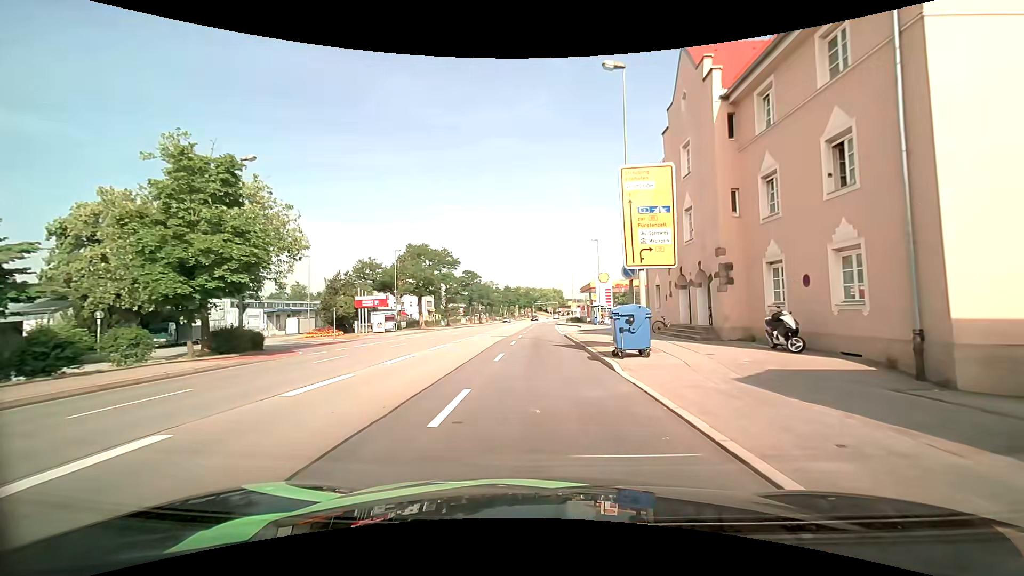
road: primary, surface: asphalt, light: Day
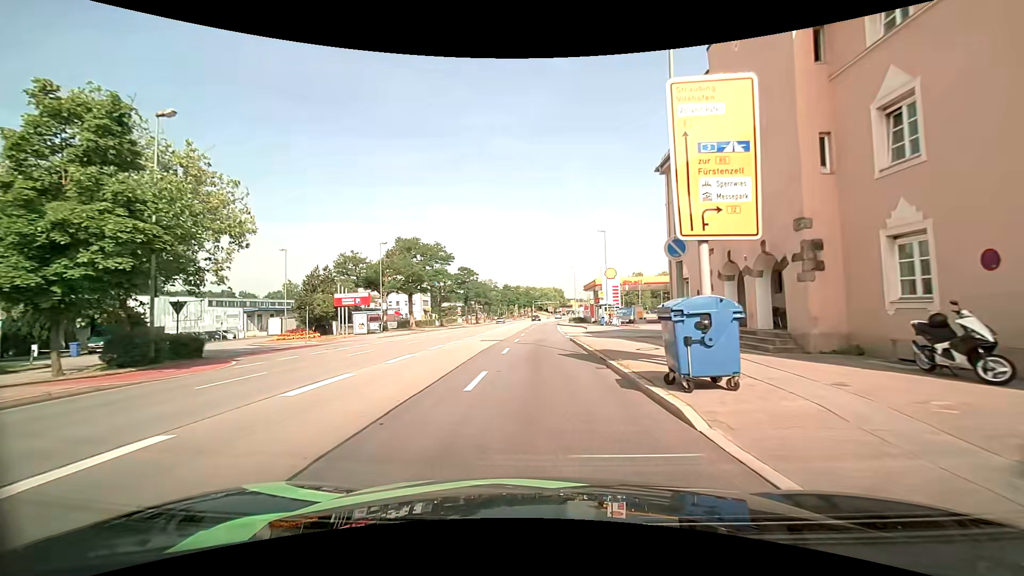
(0.0, +6.0) m; 0°
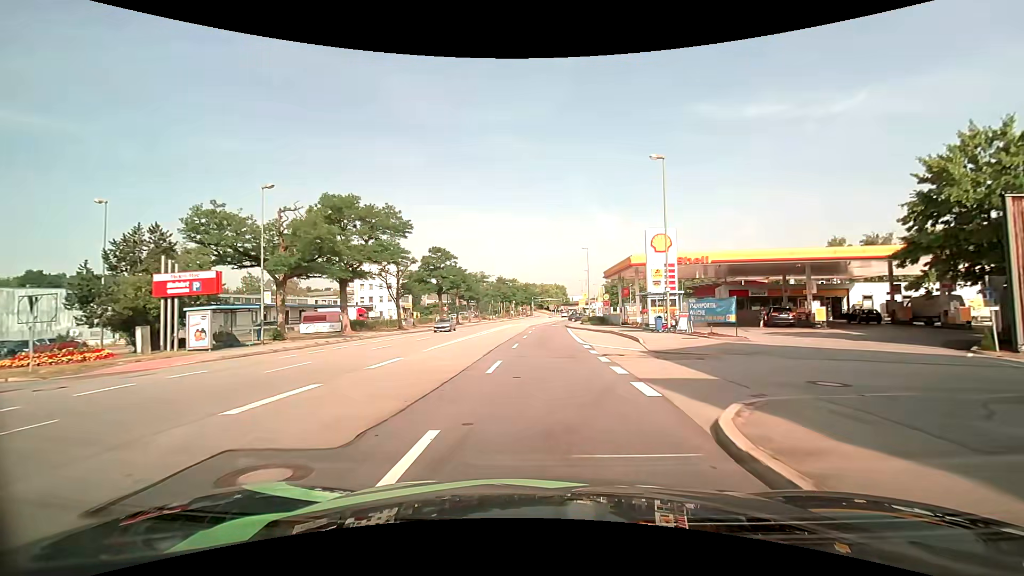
(-0.1, +24.3) m; 0°
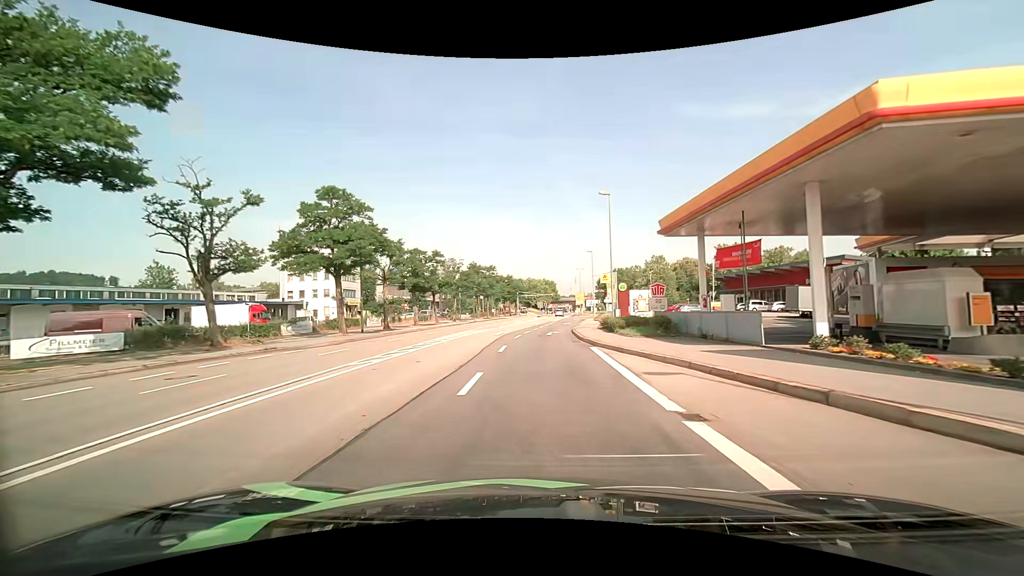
(+0.3, +30.4) m; +1°
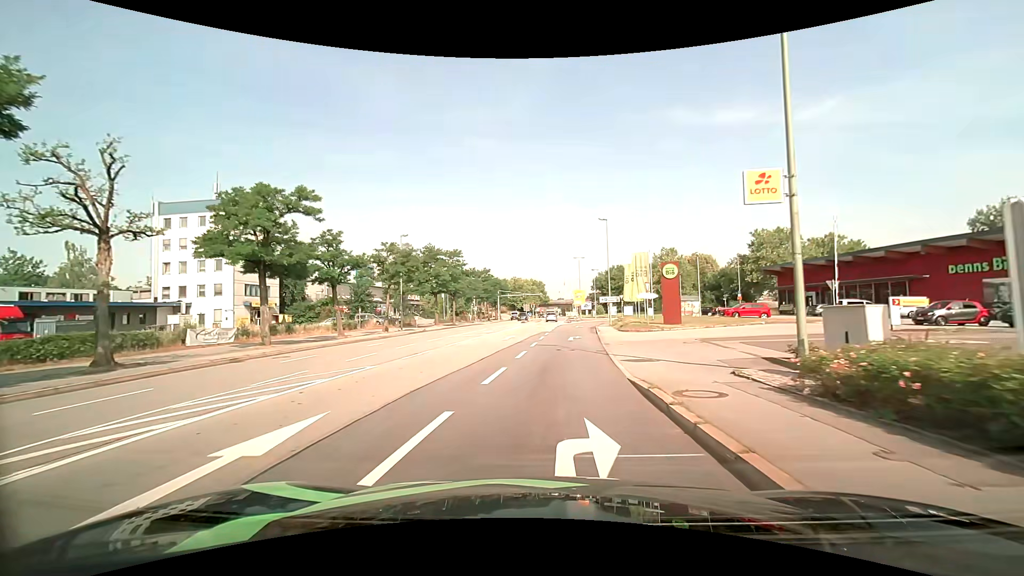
(+0.4, +28.2) m; +1°
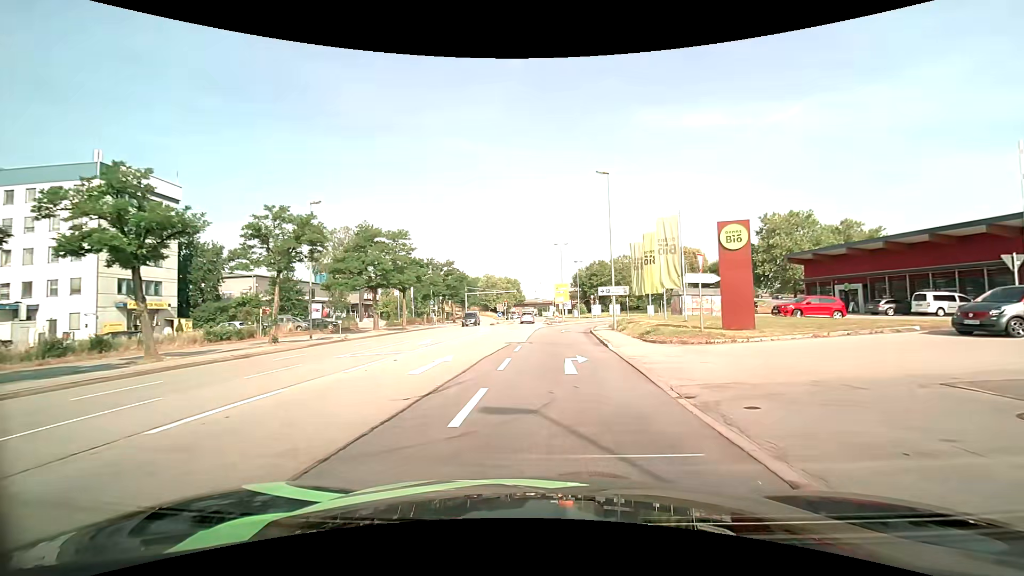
(+0.4, +15.7) m; +3°
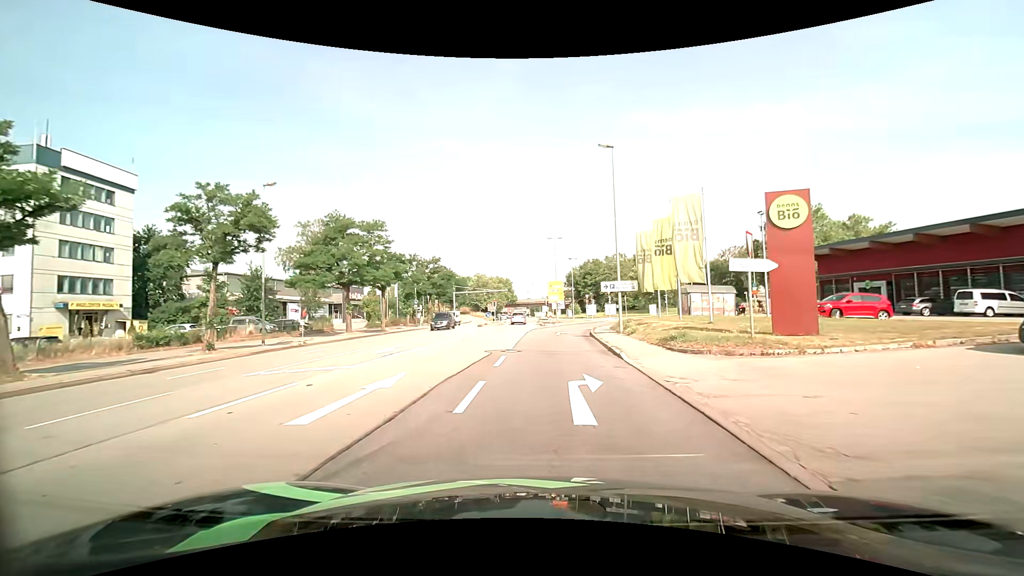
(0.0, +5.2) m; 0°
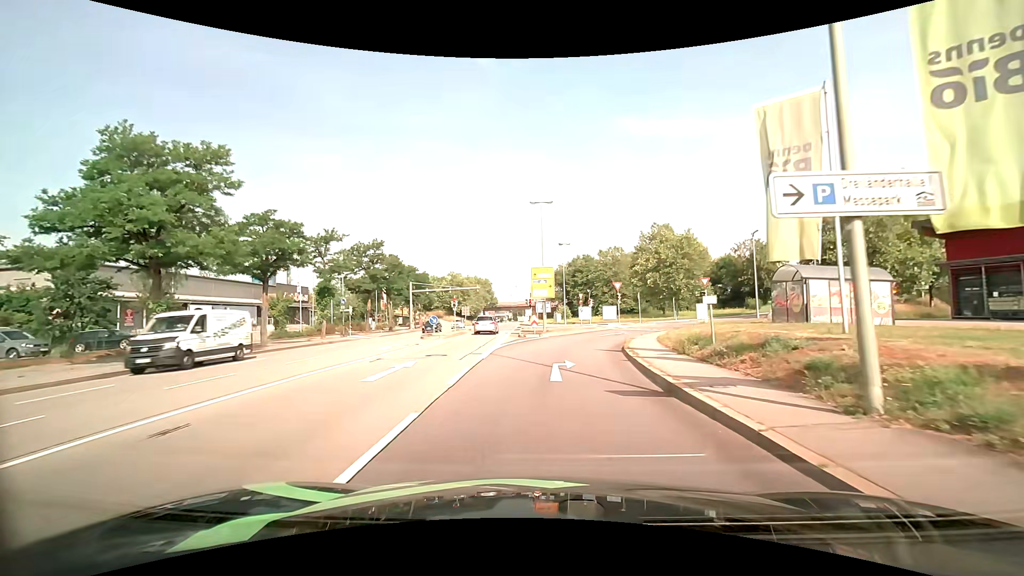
(+0.5, +20.8) m; +3°
